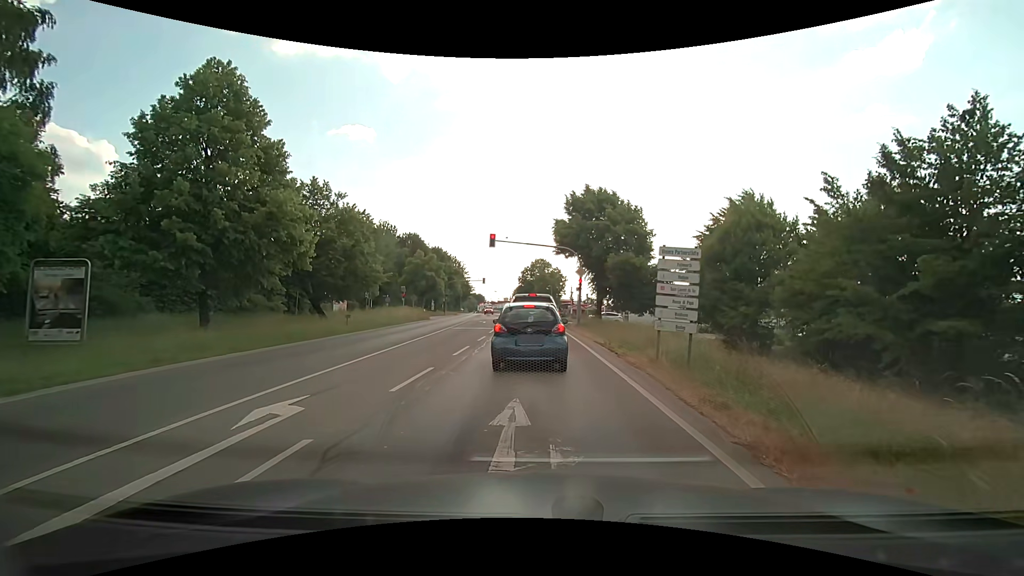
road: secondary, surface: asphalt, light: Day
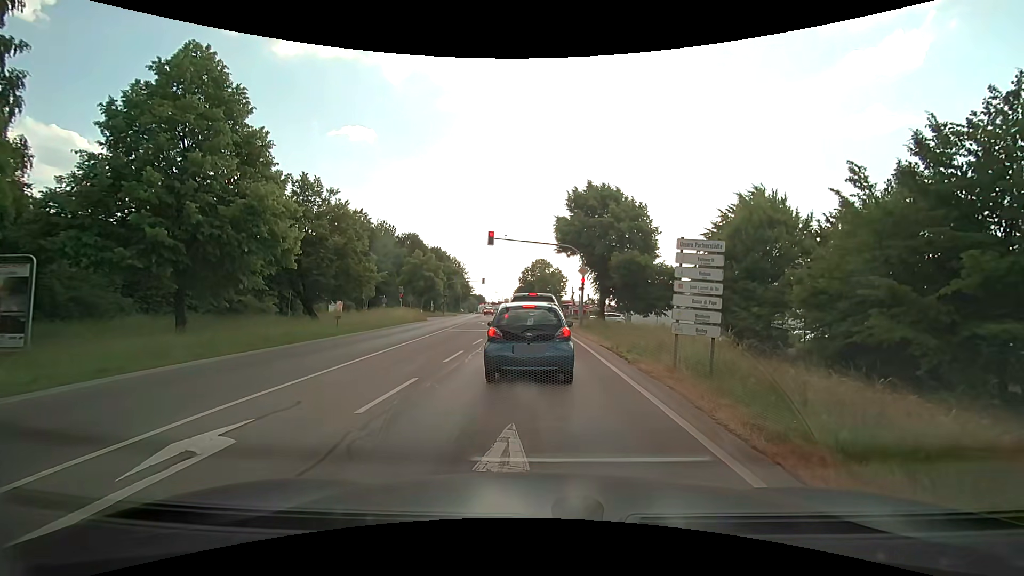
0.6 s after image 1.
(0.0, +1.4) m; +2°
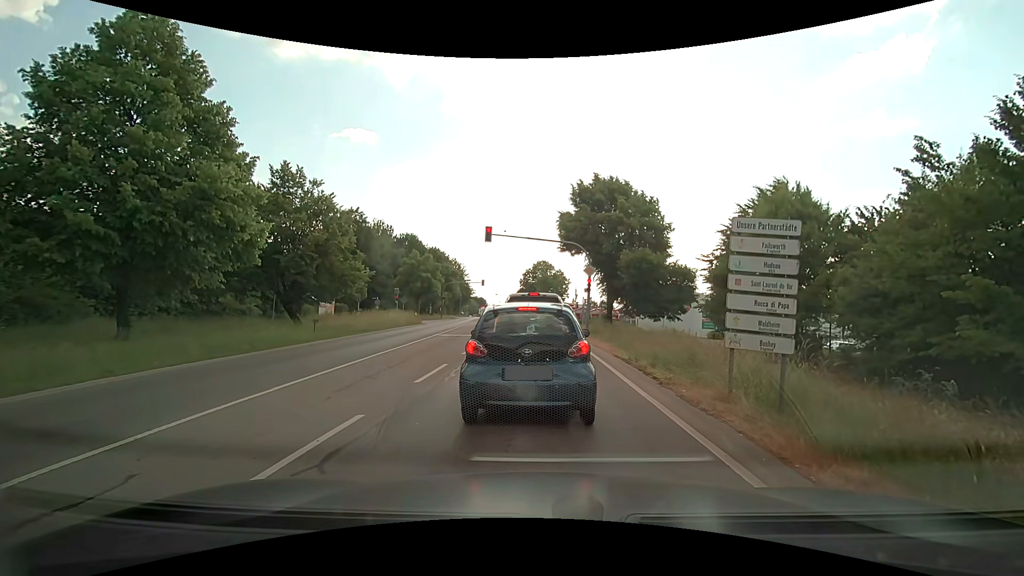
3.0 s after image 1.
(-0.1, +2.9) m; -2°
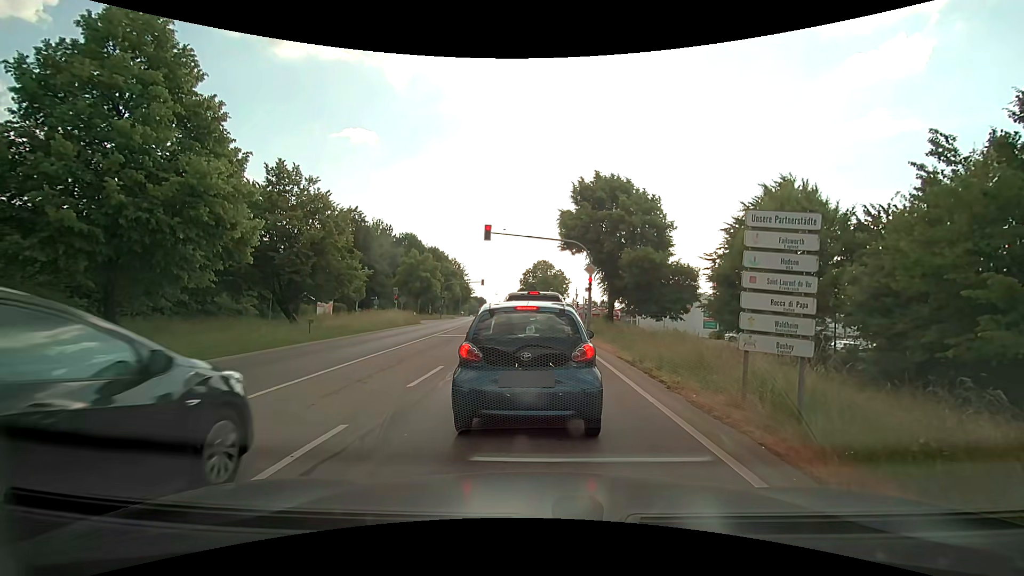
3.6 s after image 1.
(0.0, +0.5) m; 0°
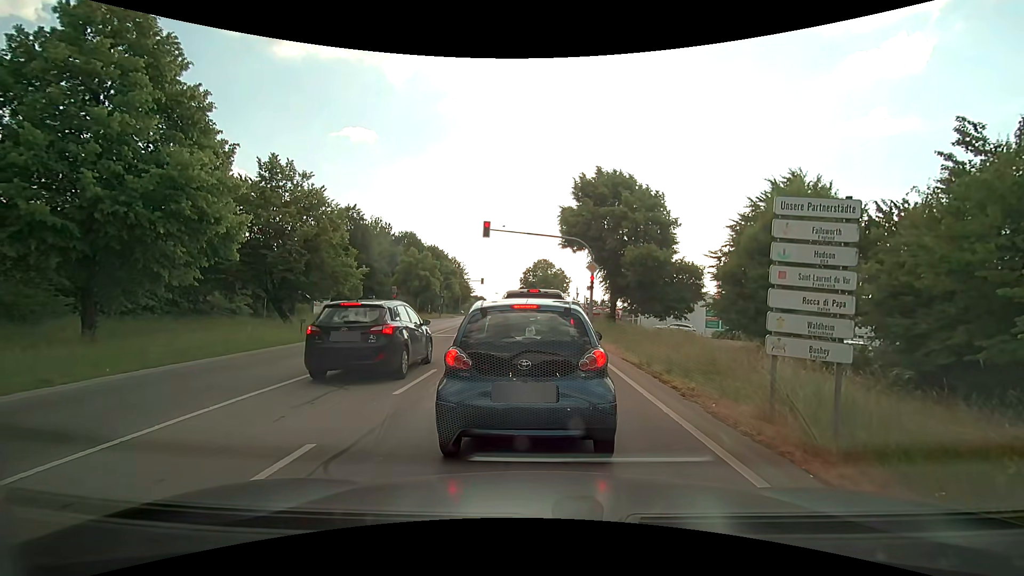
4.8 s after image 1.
(0.0, +0.8) m; 0°
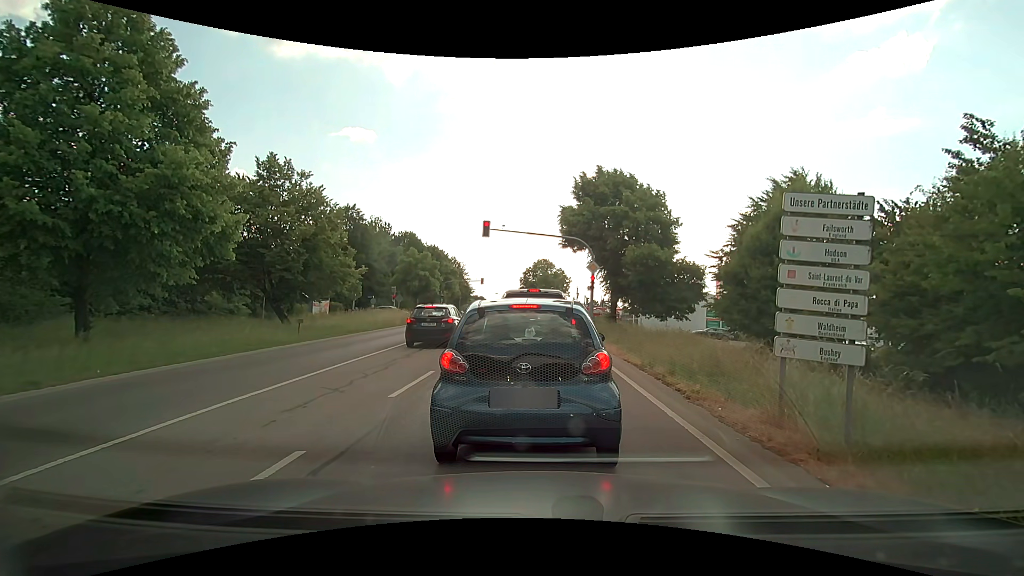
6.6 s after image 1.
(0.0, +0.3) m; 0°
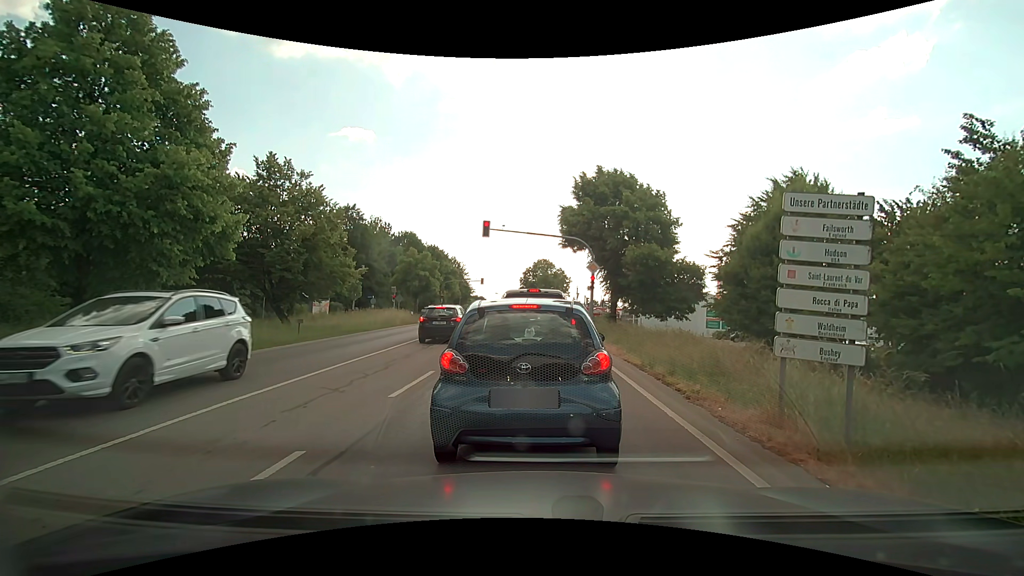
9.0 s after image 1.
(0.0, 0.0) m; 0°
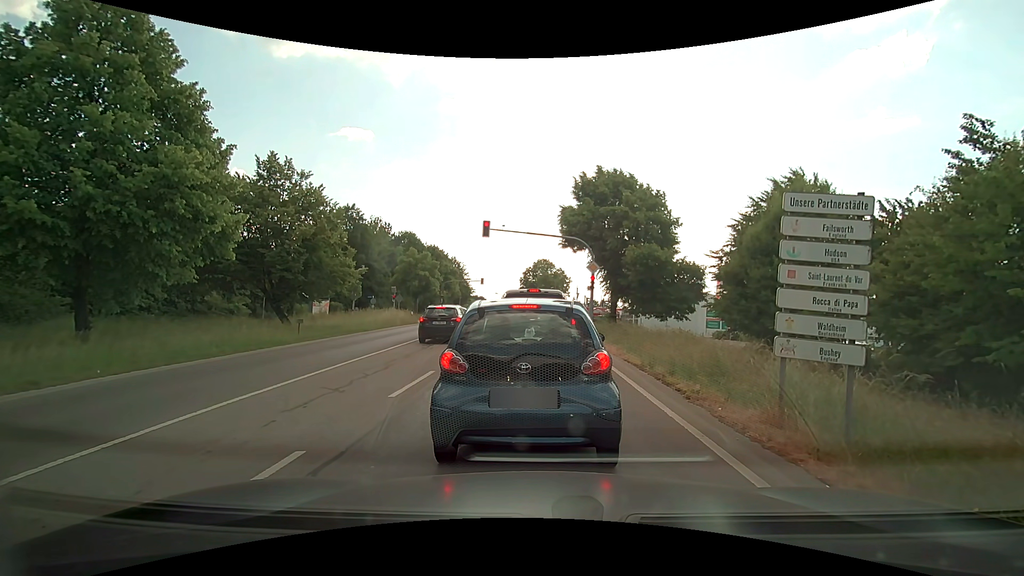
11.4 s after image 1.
(0.0, 0.0) m; 0°
